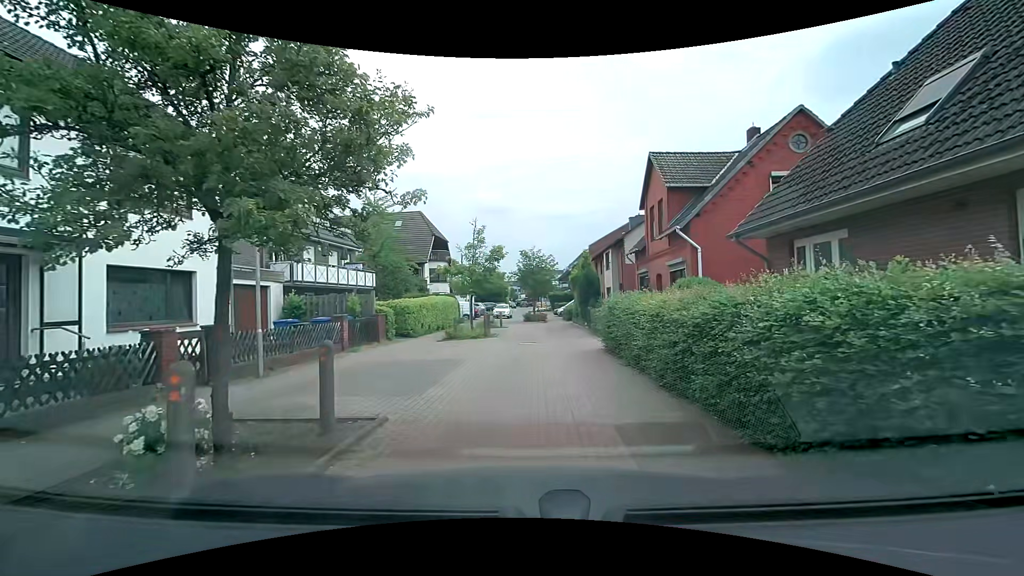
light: Day
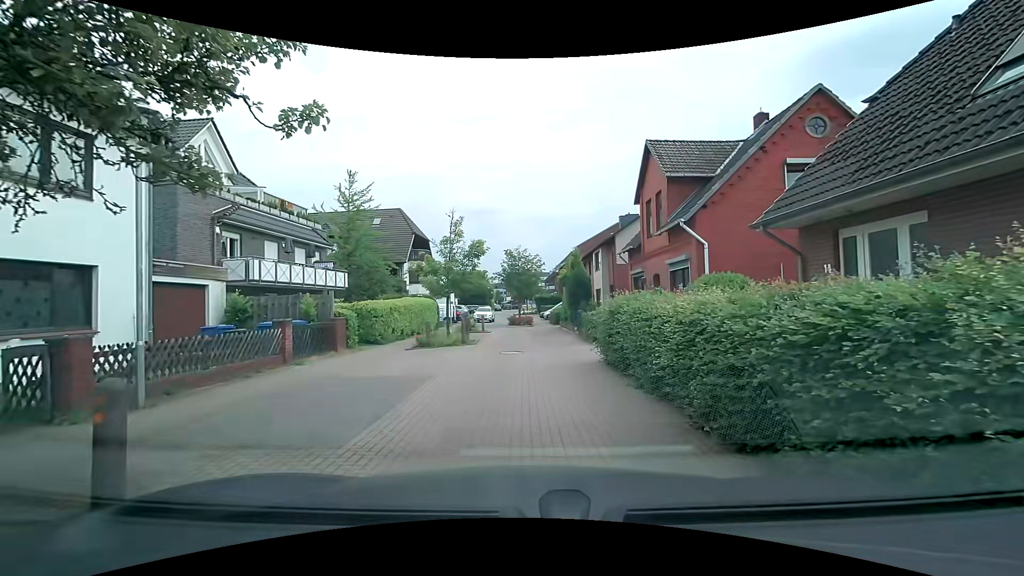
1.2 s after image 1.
(0.0, +2.5) m; +2°
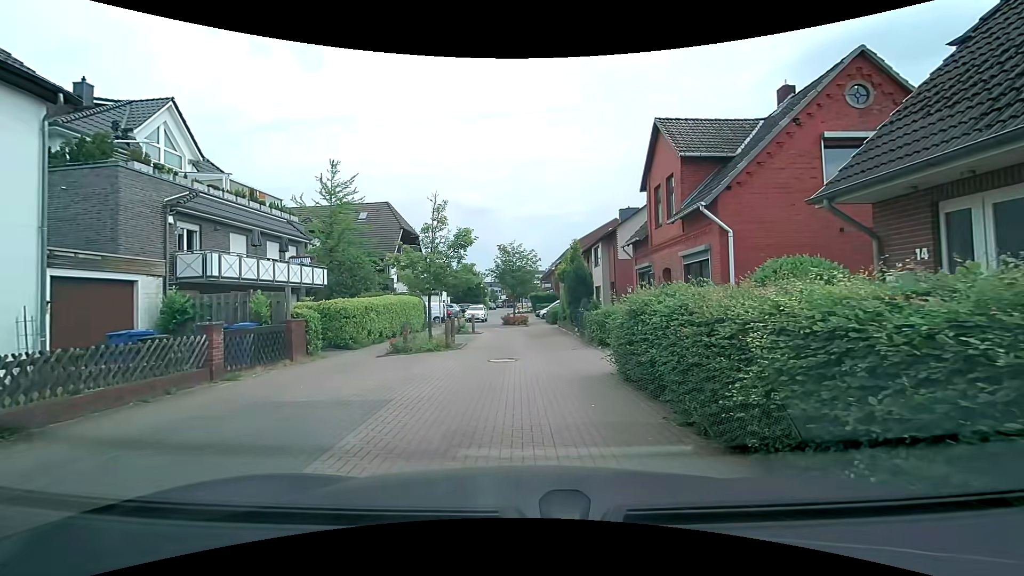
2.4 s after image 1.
(0.0, +2.6) m; 0°
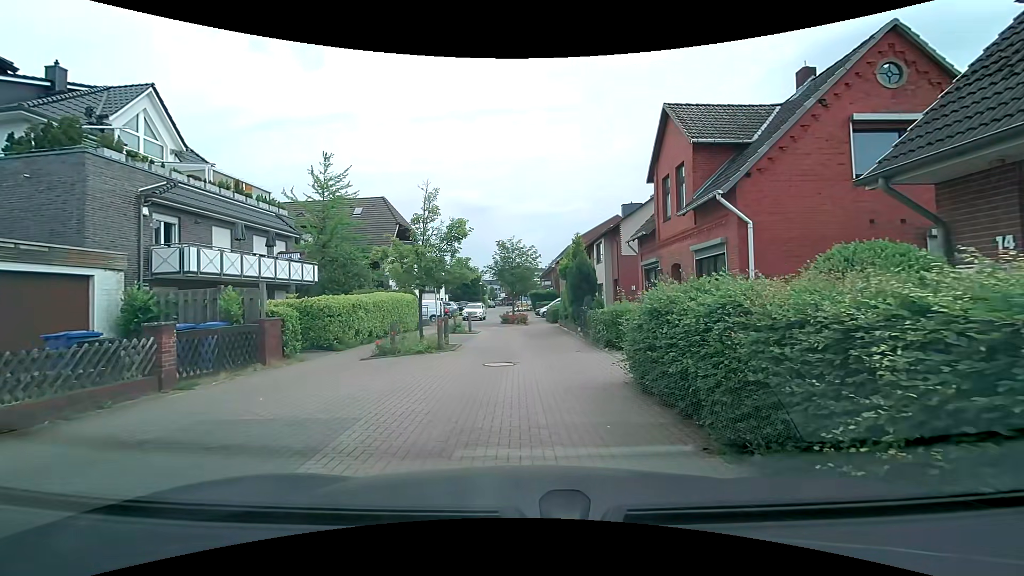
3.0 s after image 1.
(0.0, +1.3) m; -2°
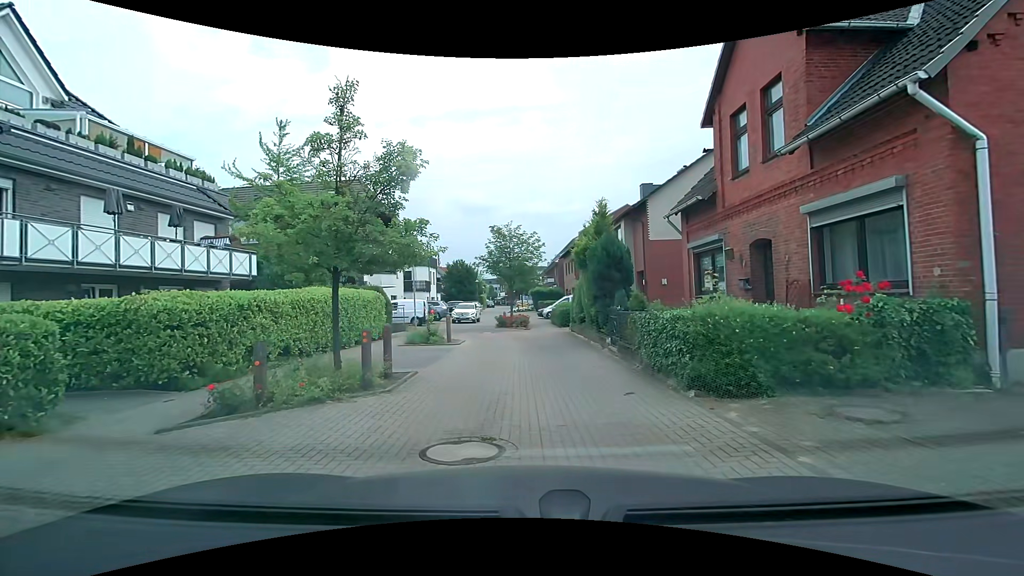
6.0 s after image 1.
(+0.2, +6.8) m; +2°
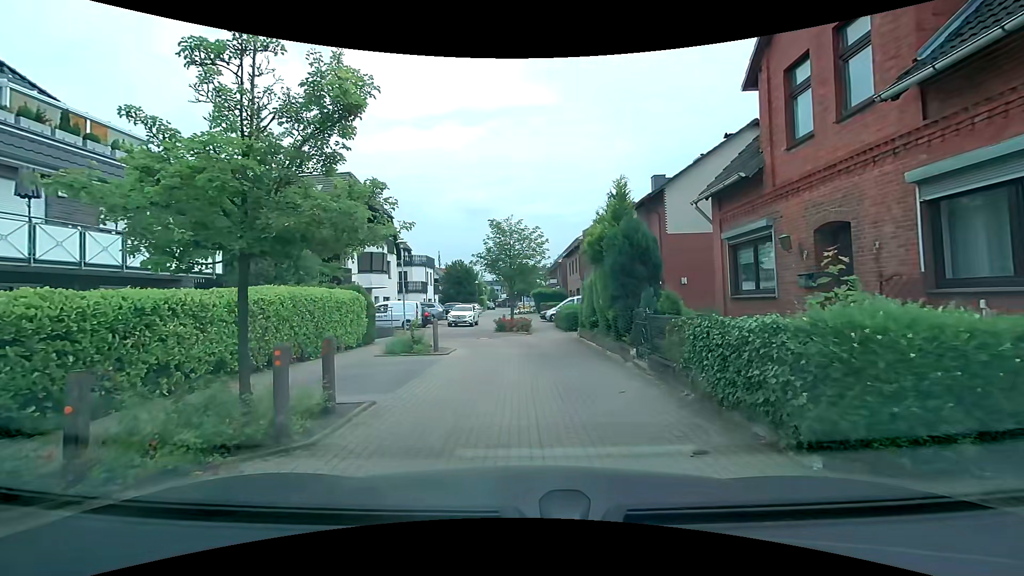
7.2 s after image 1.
(0.0, +2.8) m; 0°
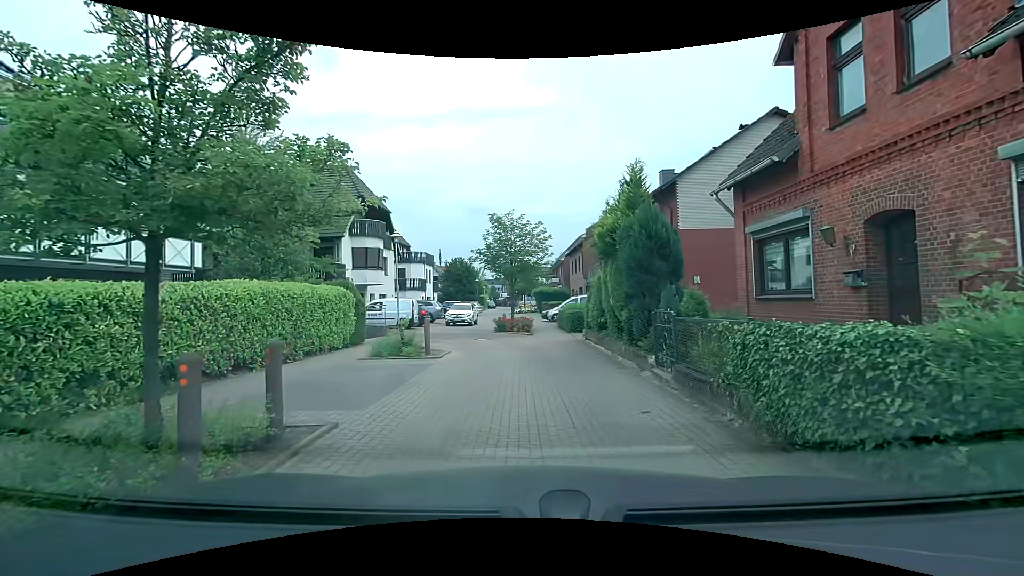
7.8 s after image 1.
(0.0, +1.4) m; 0°
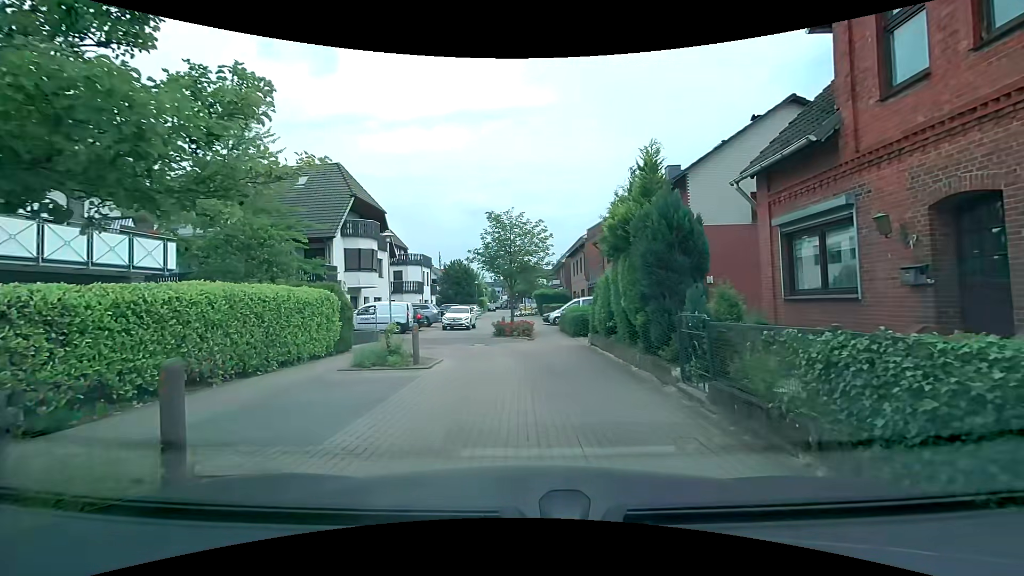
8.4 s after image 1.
(0.0, +1.4) m; +2°
